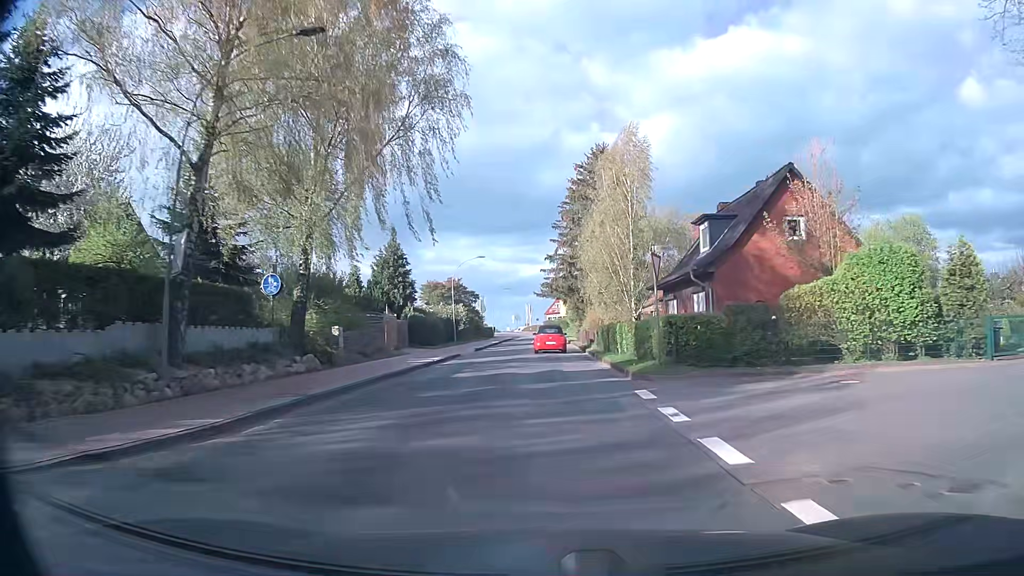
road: tertiary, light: Day
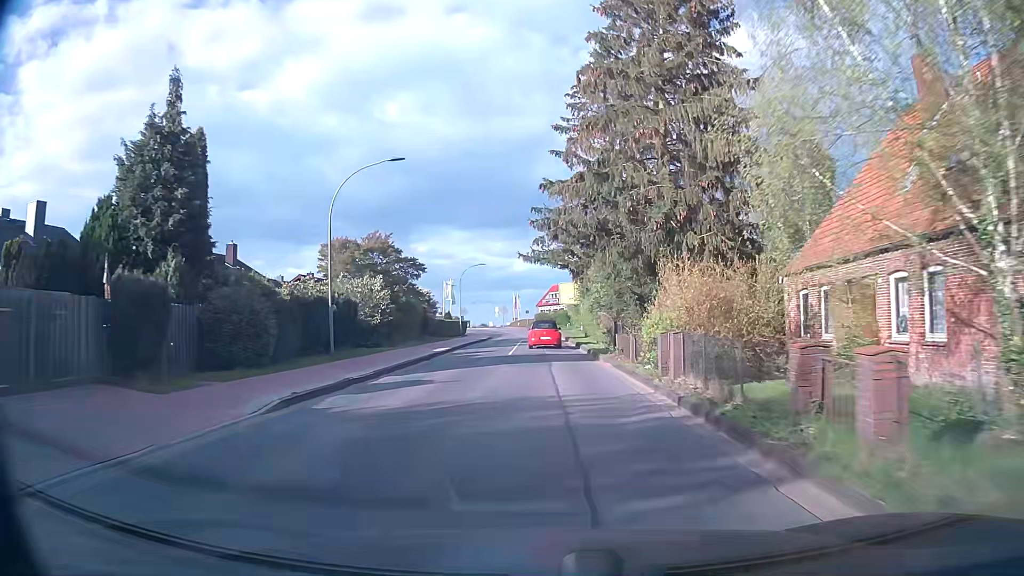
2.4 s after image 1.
(+0.2, +33.5) m; +1°
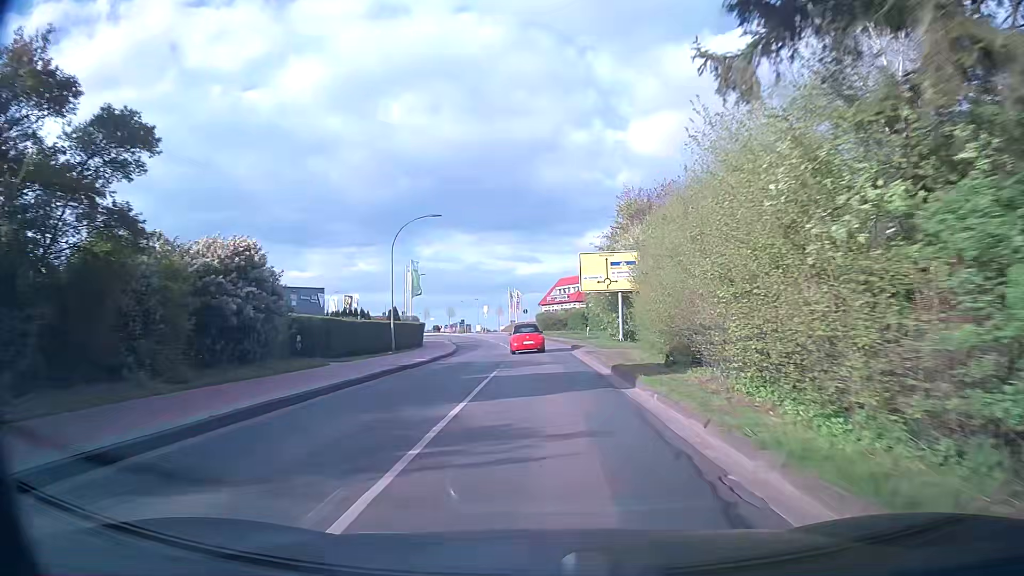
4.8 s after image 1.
(-0.2, +33.1) m; -1°
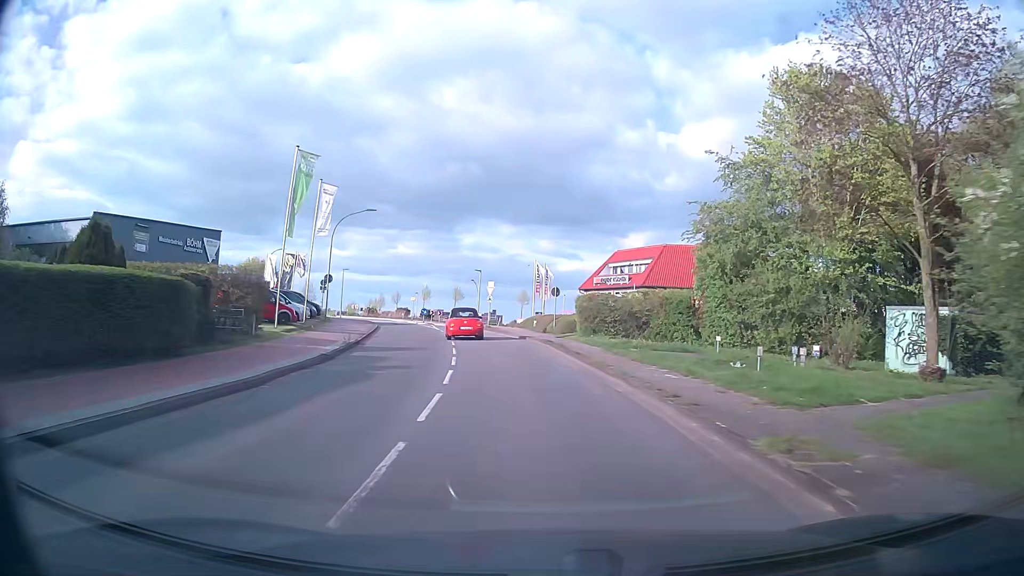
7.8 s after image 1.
(-0.4, +40.1) m; -3°
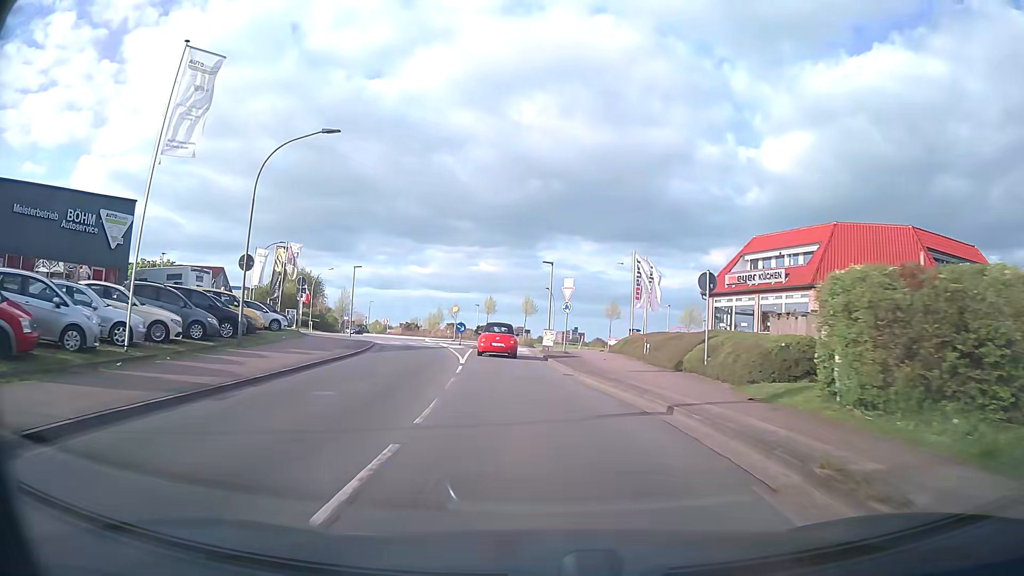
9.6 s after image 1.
(-1.0, +22.9) m; -7°
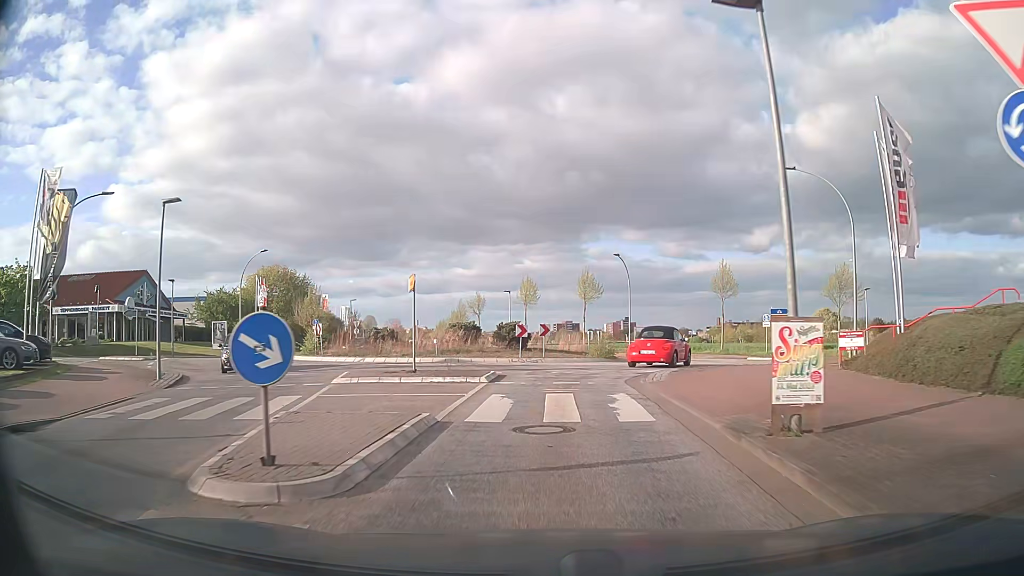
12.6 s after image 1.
(-1.4, +31.9) m; -4°
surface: asphalt
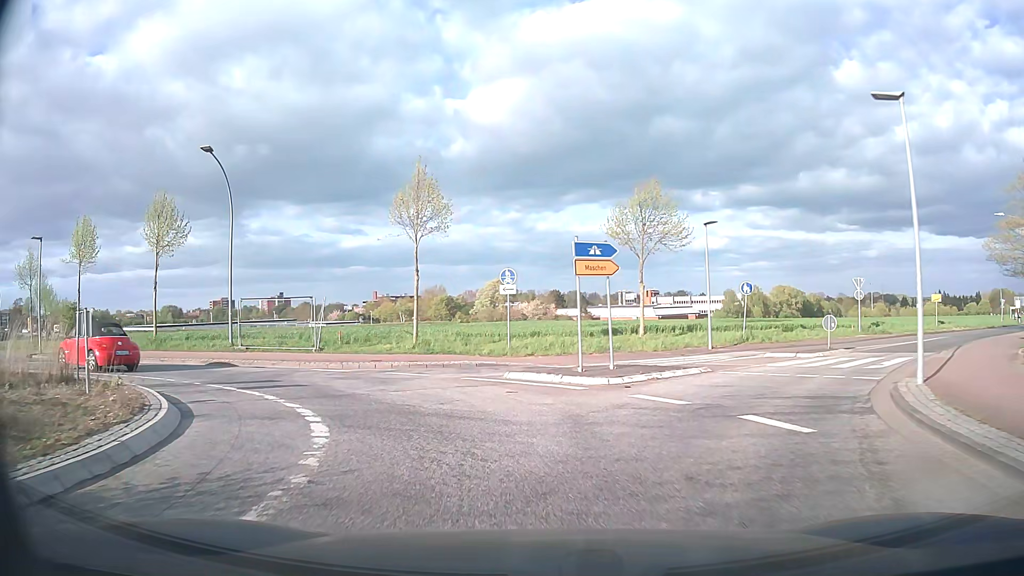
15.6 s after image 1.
(+4.8, +26.8) m; +30°
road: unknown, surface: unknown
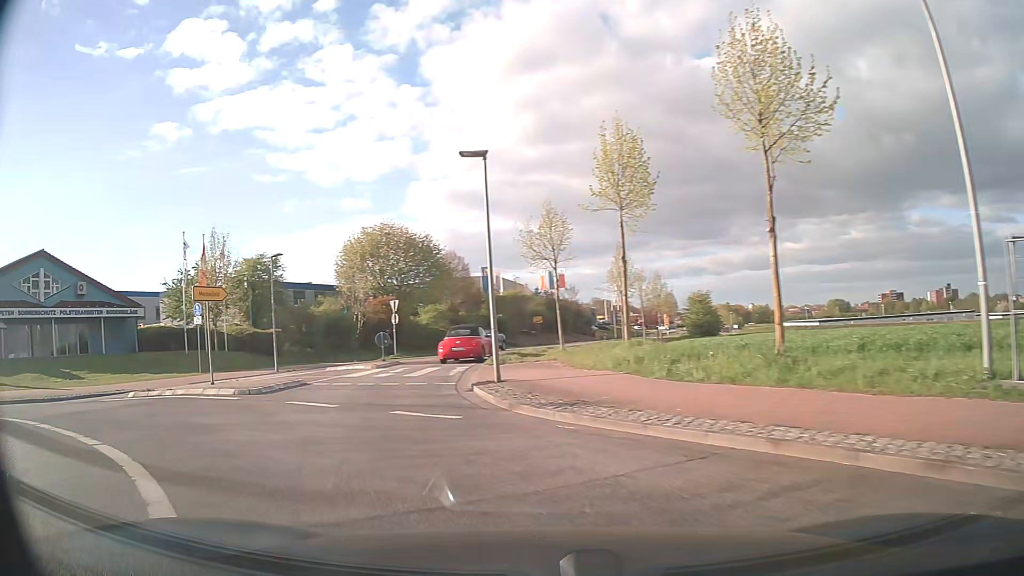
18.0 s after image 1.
(-7.6, +16.2) m; -58°
(-2, +10) (-3, +20) (-4, +30) (-2, +40) (0, +49) (+3, +59) (+6, +68) (+9, +78) (+12, +87) (+15, +97) m
